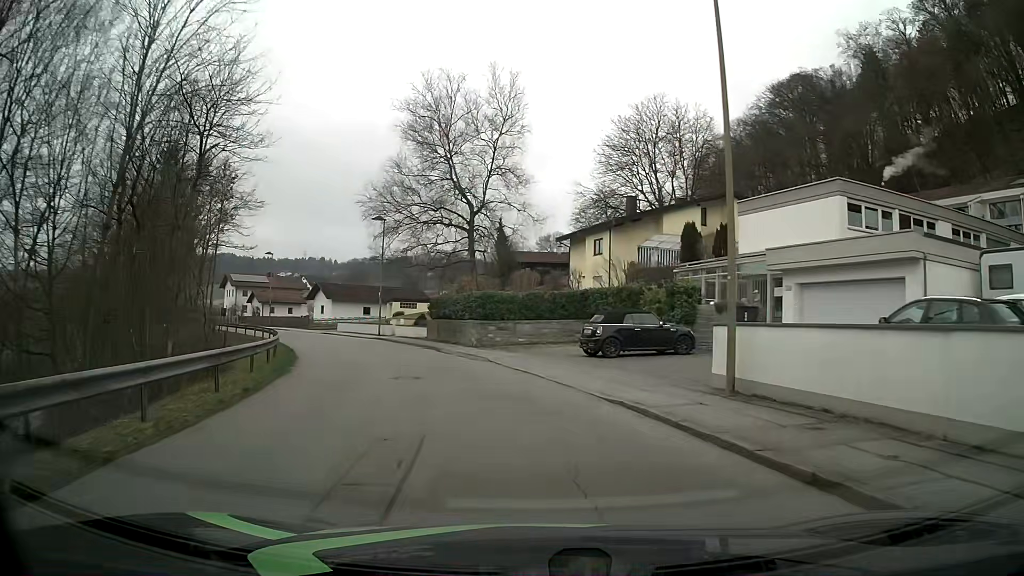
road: residential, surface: asphalt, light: Day
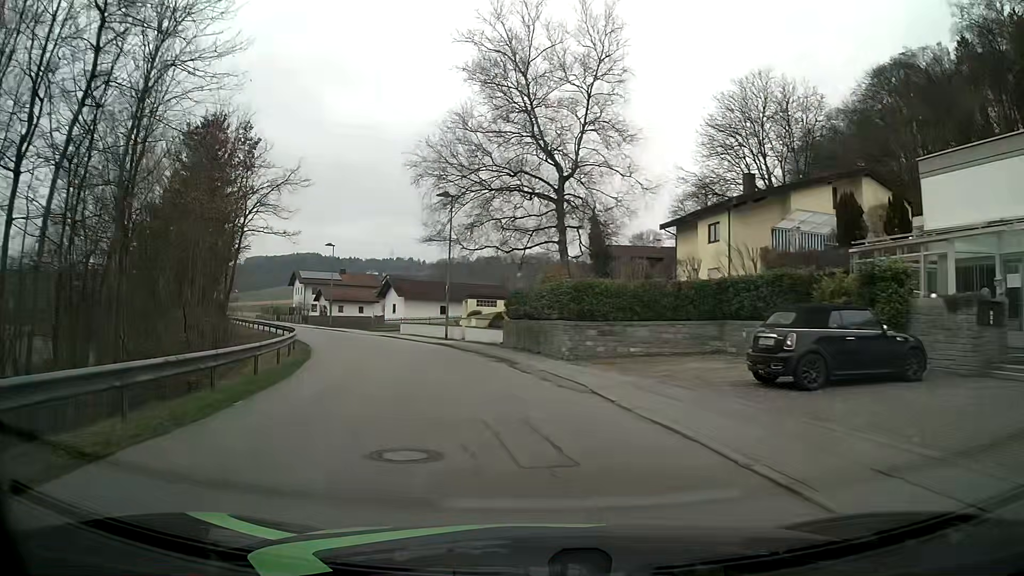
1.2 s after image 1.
(-0.7, +9.2) m; -9°
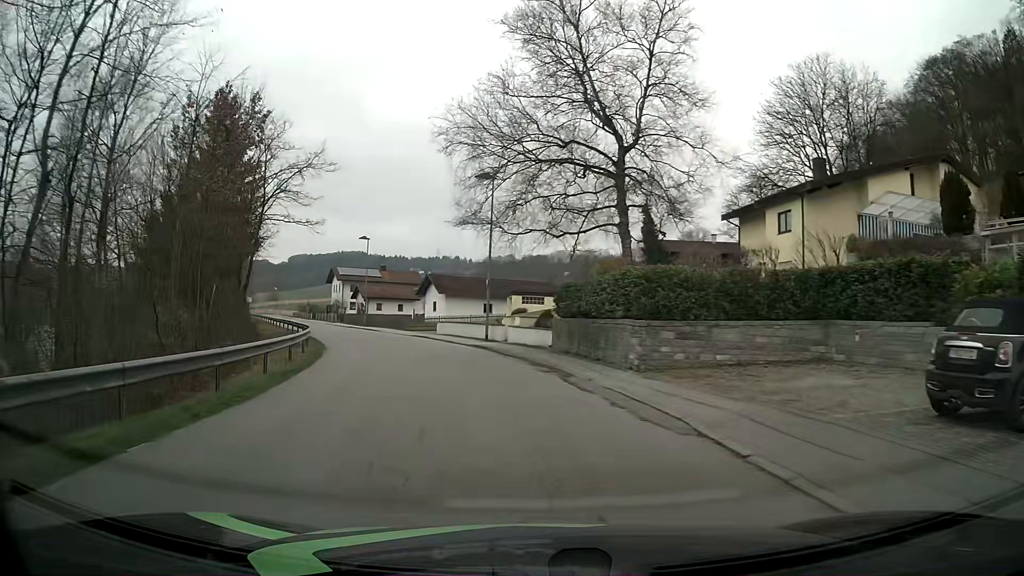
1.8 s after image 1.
(-0.1, +4.6) m; -5°
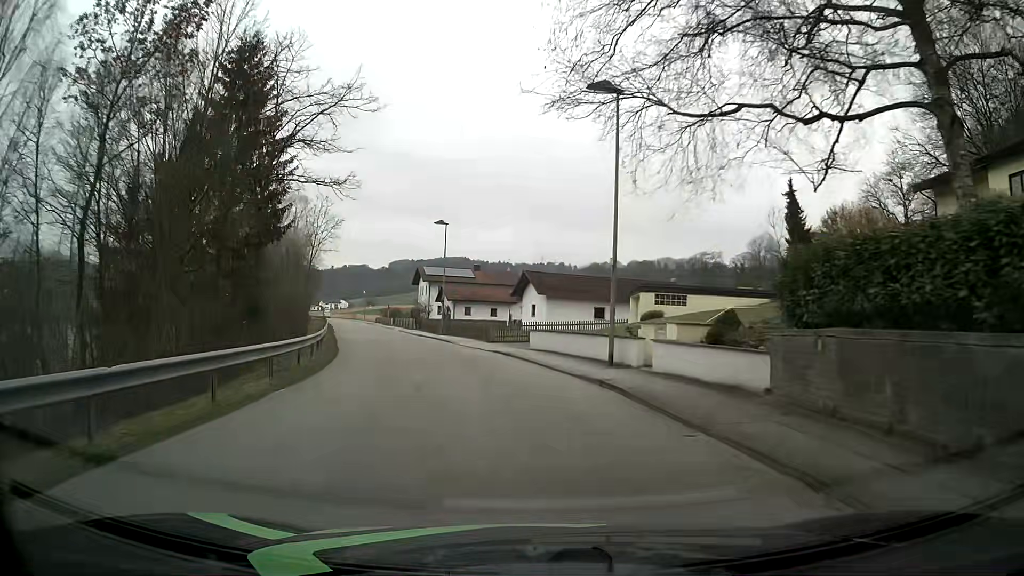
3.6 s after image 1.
(-0.9, +13.9) m; -8°
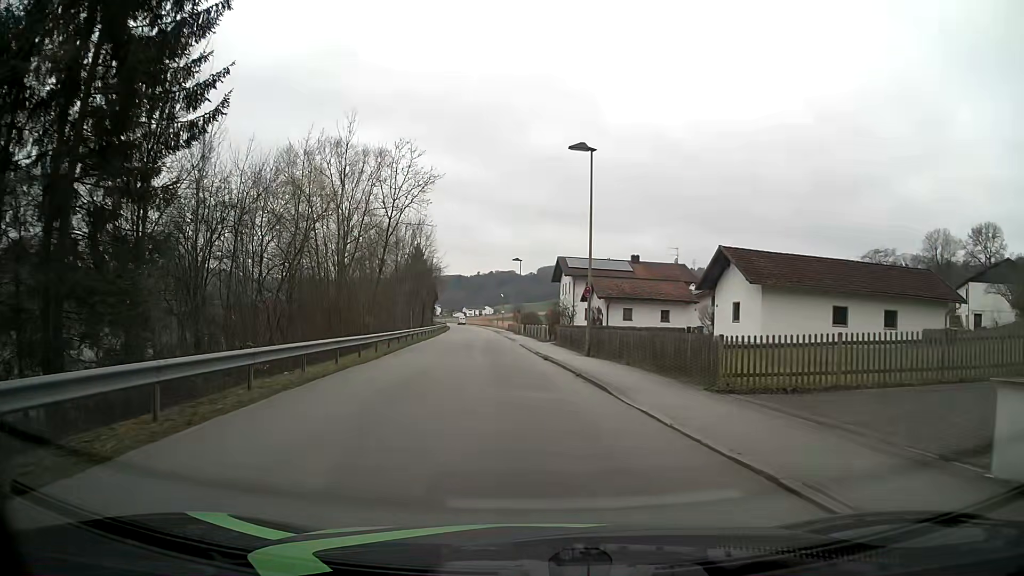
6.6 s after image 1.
(-2.4, +23.1) m; -12°
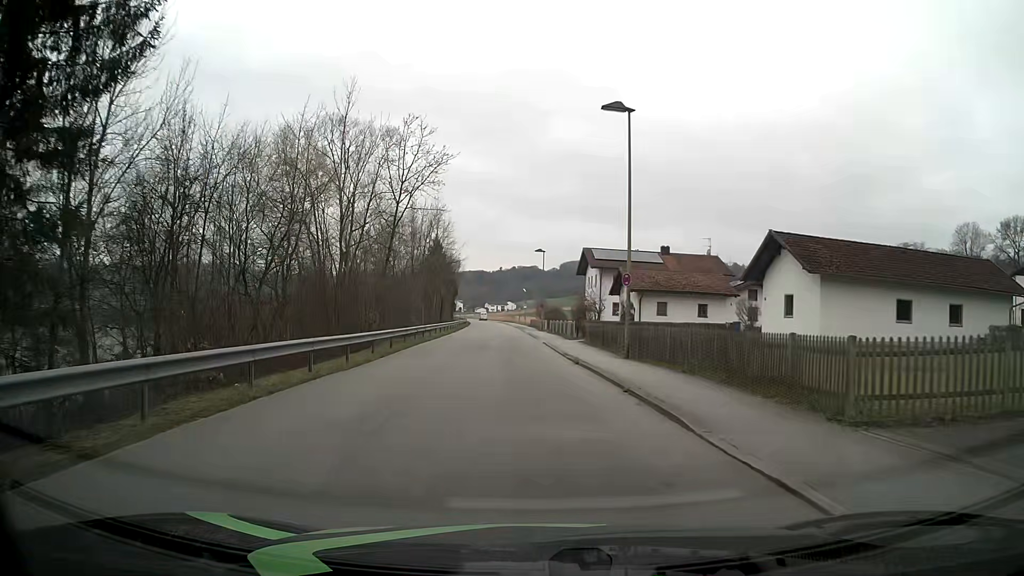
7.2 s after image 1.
(-0.1, +4.7) m; -2°
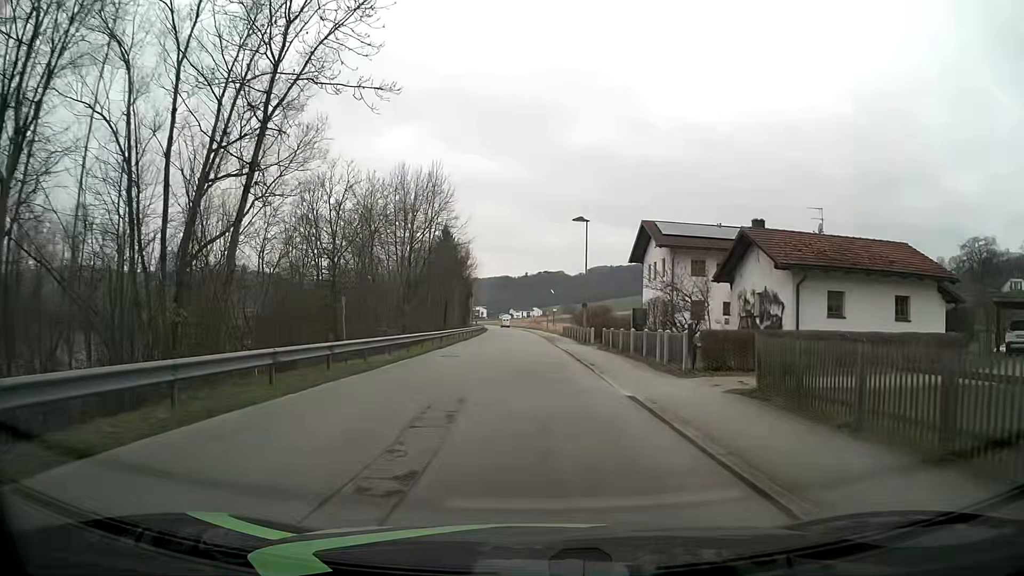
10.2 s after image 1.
(-0.5, +23.5) m; -2°
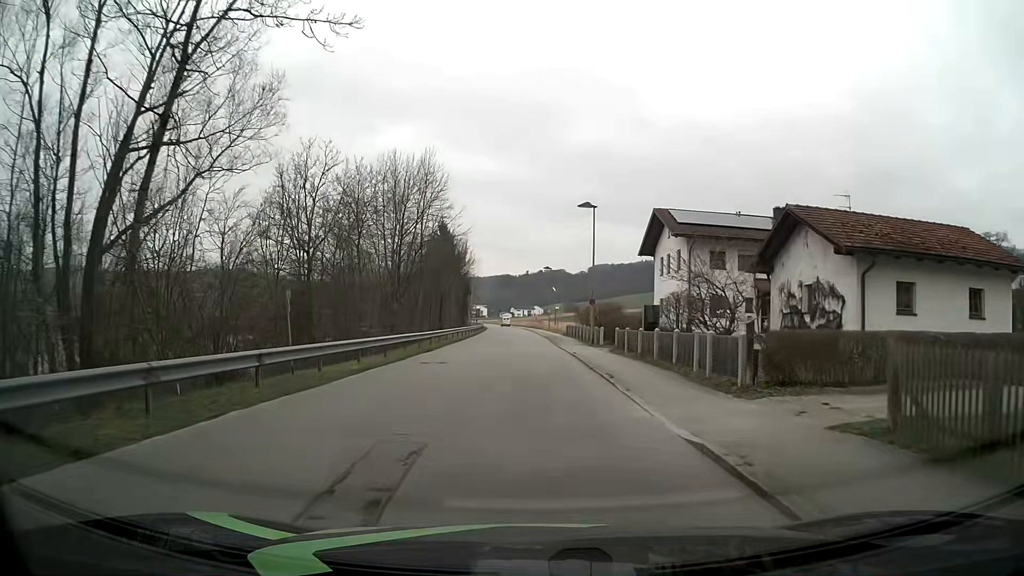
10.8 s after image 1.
(0.0, +4.7) m; 0°
(0, +10) (0, +20) (0, +30) (0, +40) (0, +50) (0, +60) (-1, +70) (-1, +80) (-2, +90) (-2, +100) m
